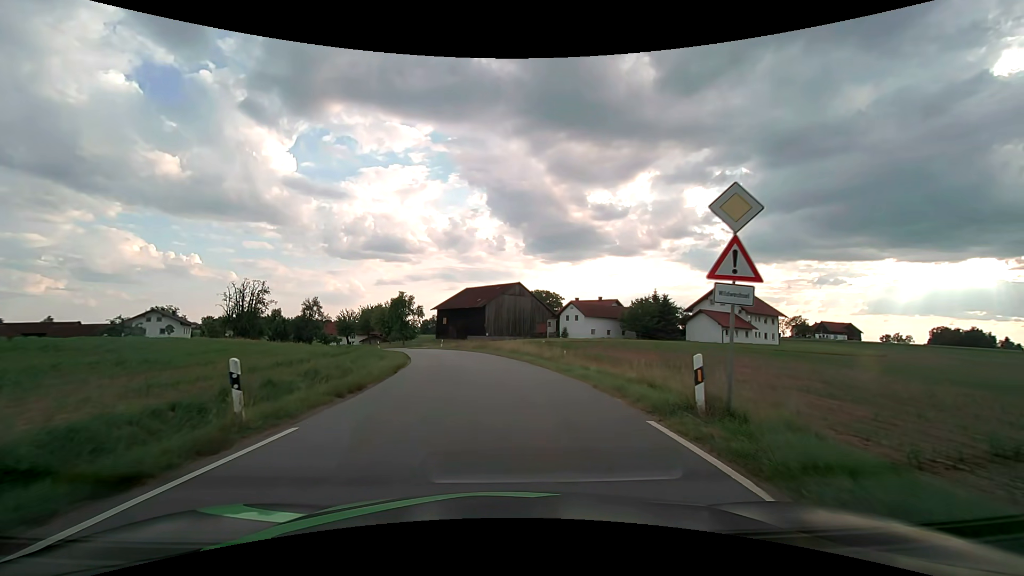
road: tertiary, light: Day
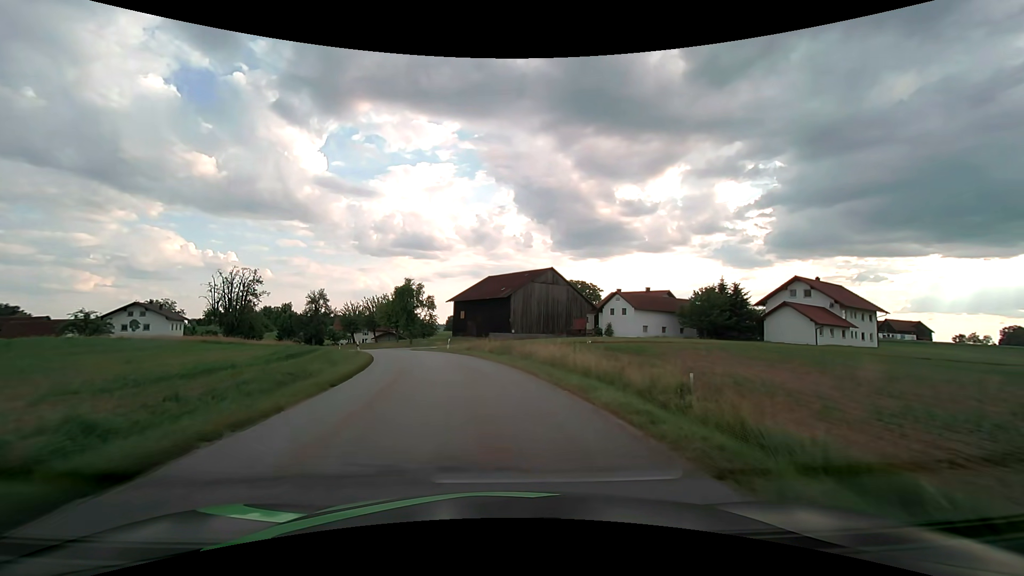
(-0.2, +16.8) m; -3°
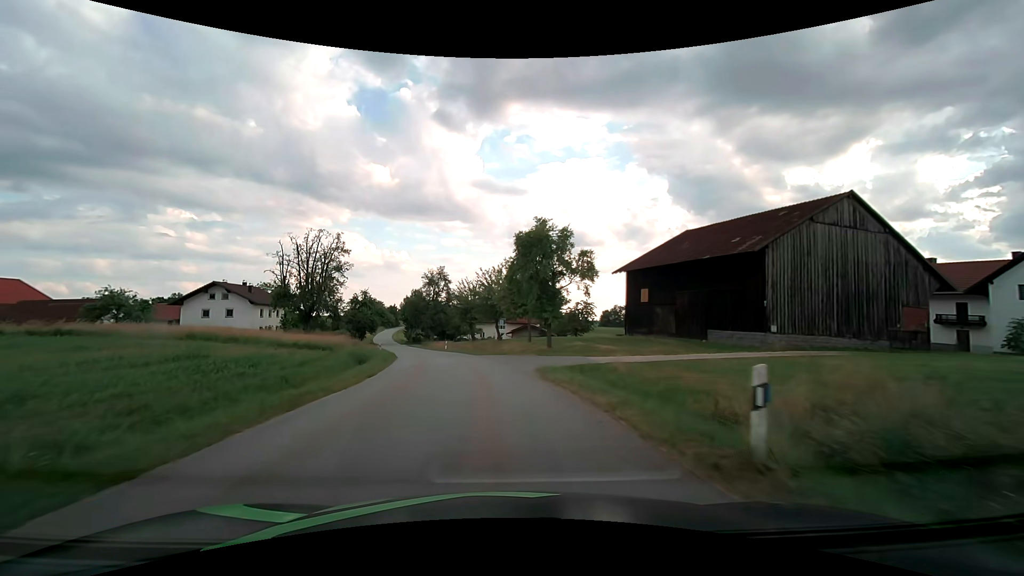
(-5.4, +35.8) m; -17°
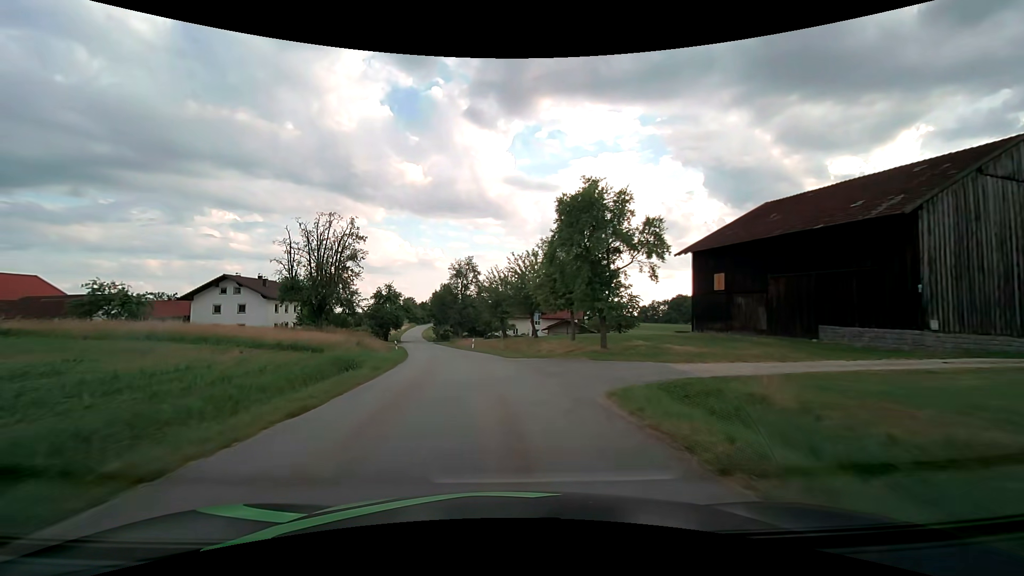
(-0.3, +8.5) m; -4°
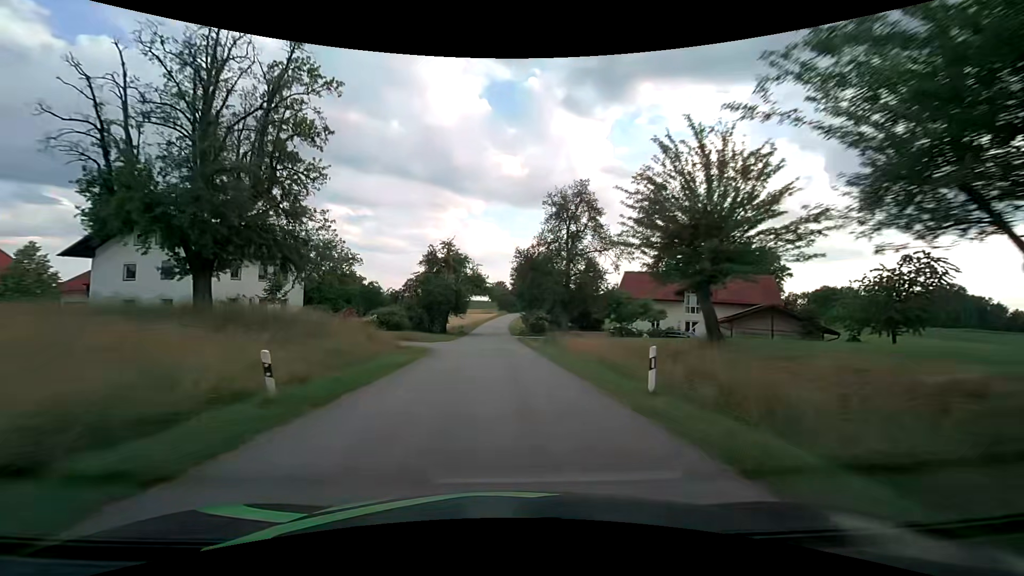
(-4.1, +37.3) m; -12°
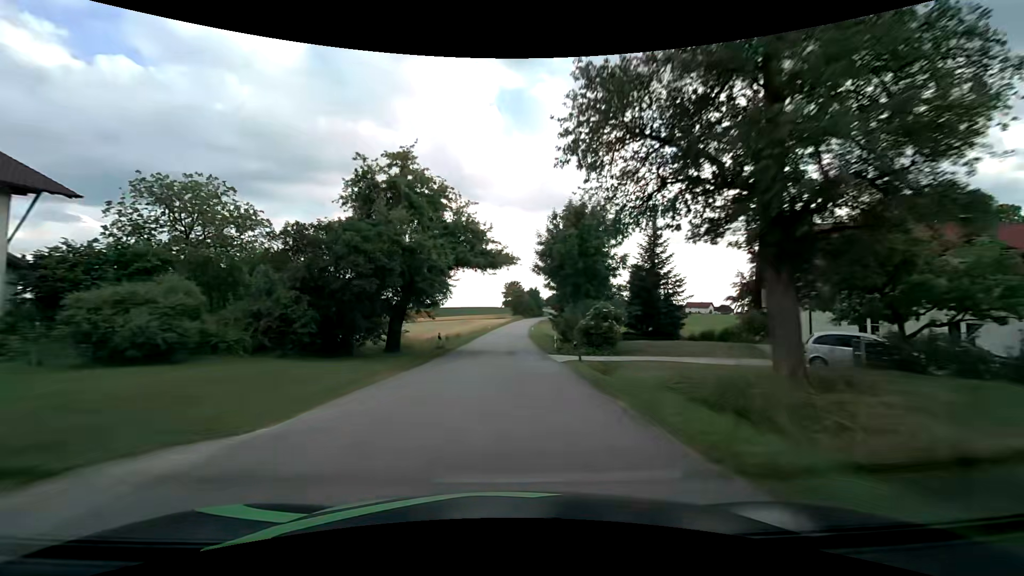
(-0.5, +31.2) m; -1°
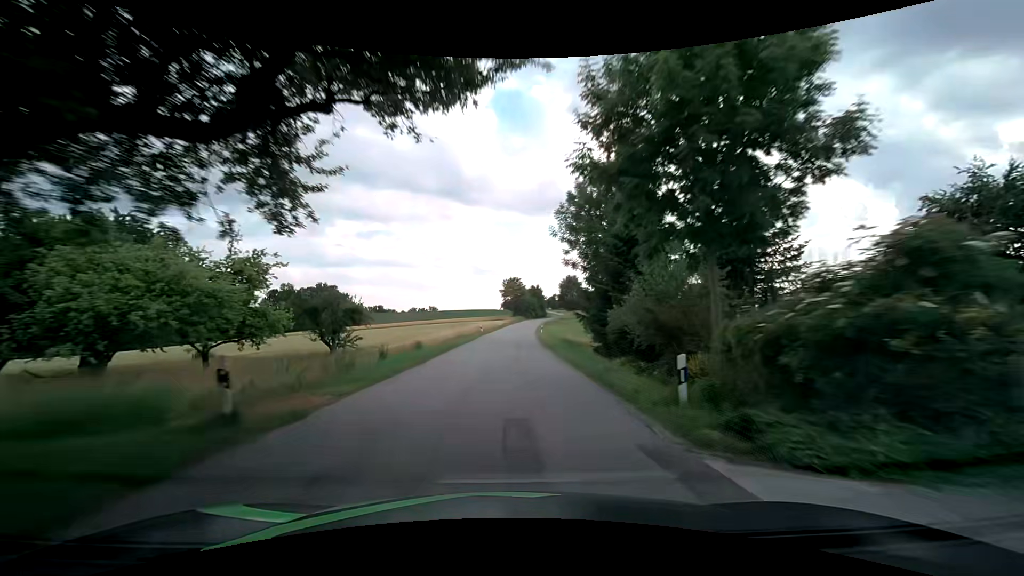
(0.0, +21.7) m; 0°
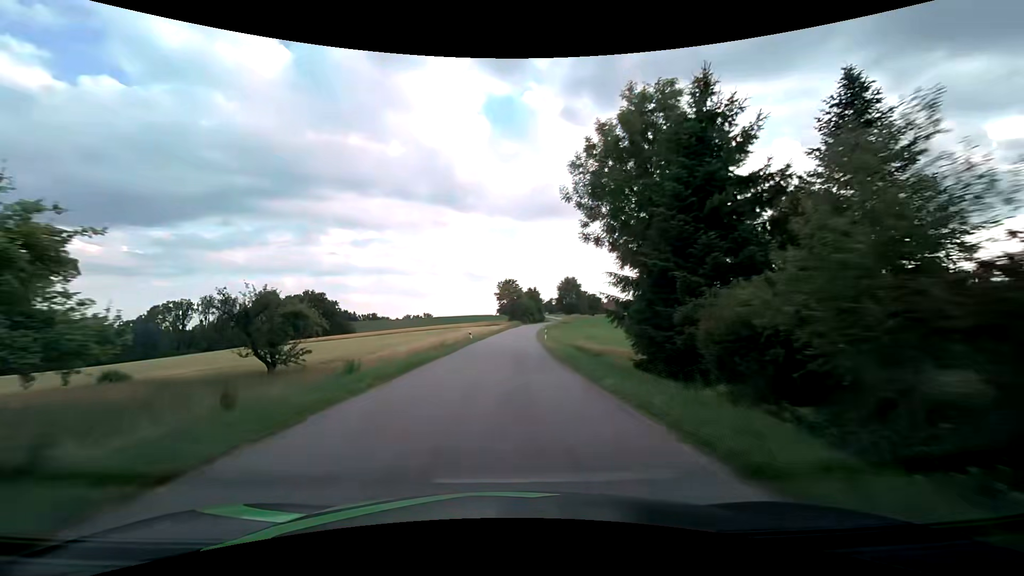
(0.0, +11.1) m; -1°
(0, +10) (0, +20) (+1, +30) (+1, +40) (+2, +50) (+2, +60) (+3, +70) (+4, +80) (+5, +90) (+6, +100) m
